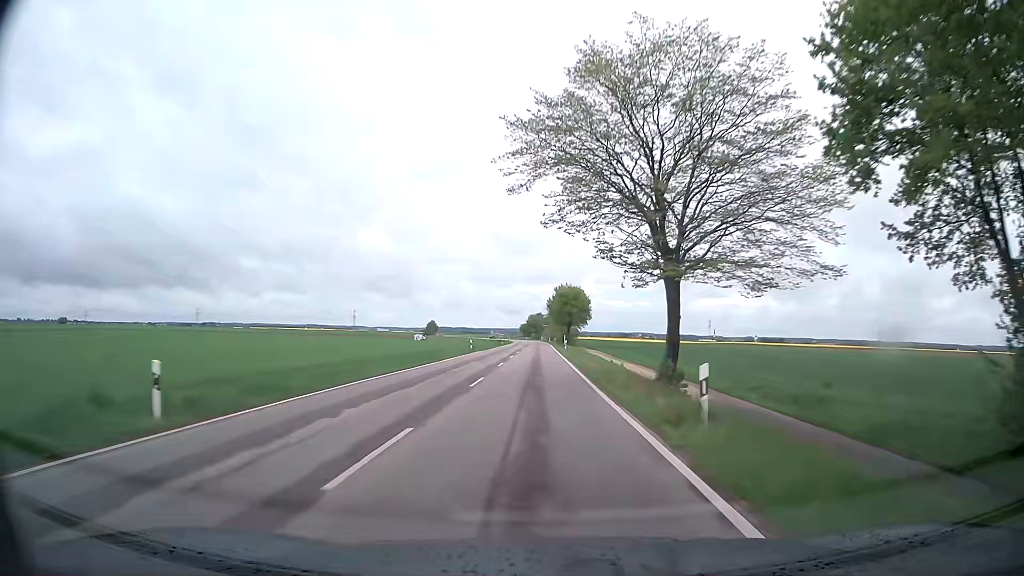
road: tertiary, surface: asphalt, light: Day
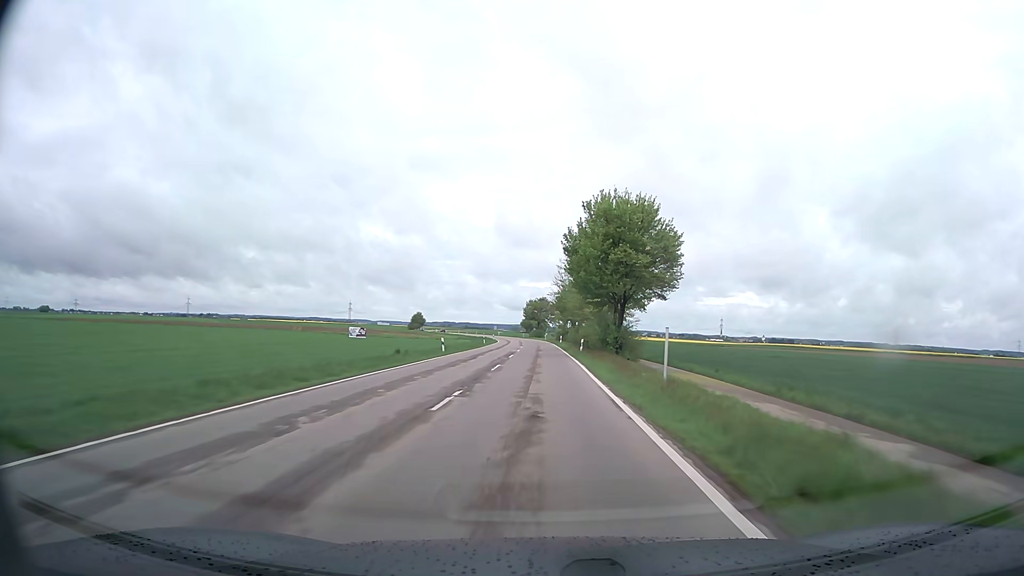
(-0.2, +68.0) m; 0°
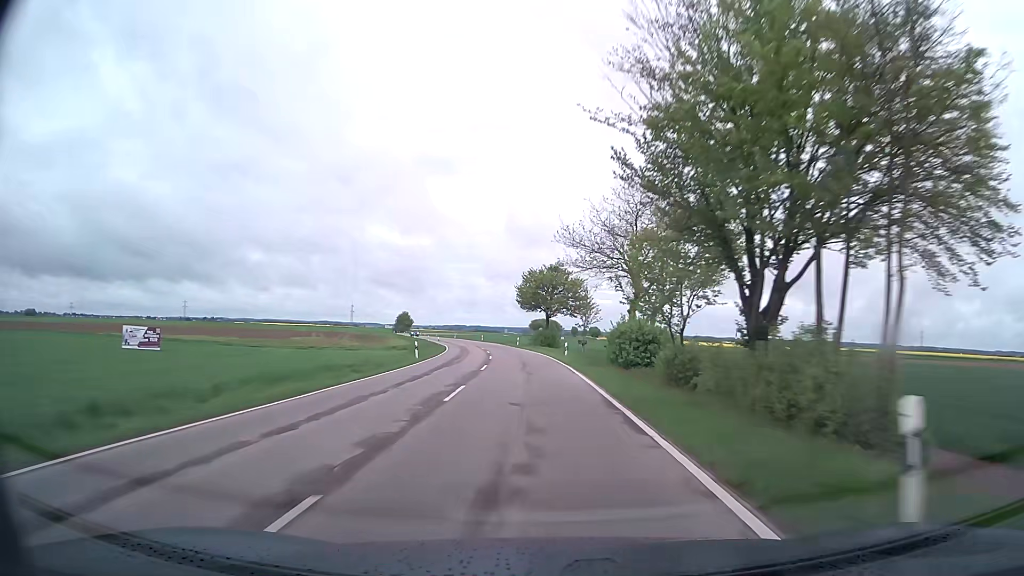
(-0.4, +70.8) m; -1°
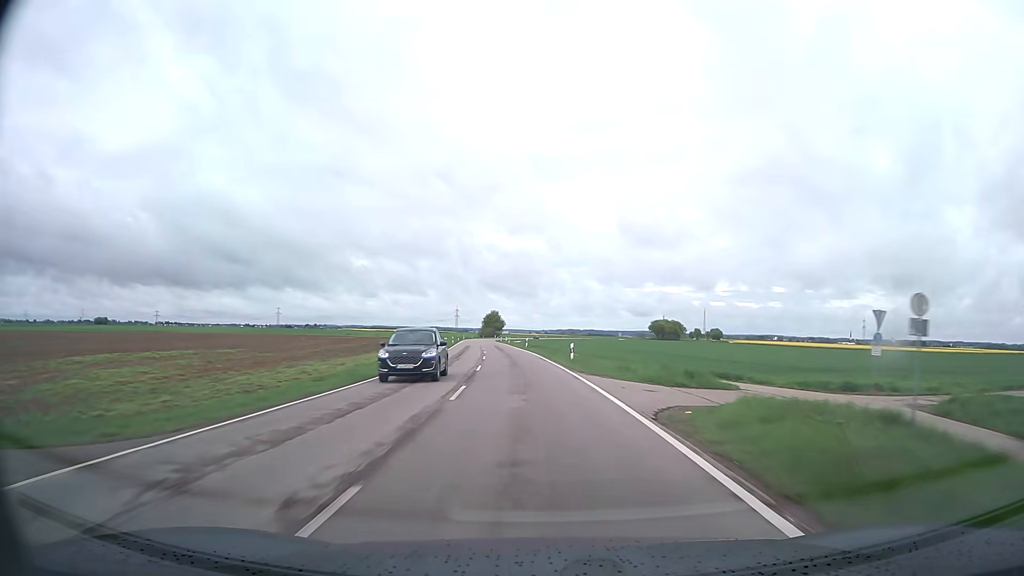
(-5.3, +72.7) m; -10°
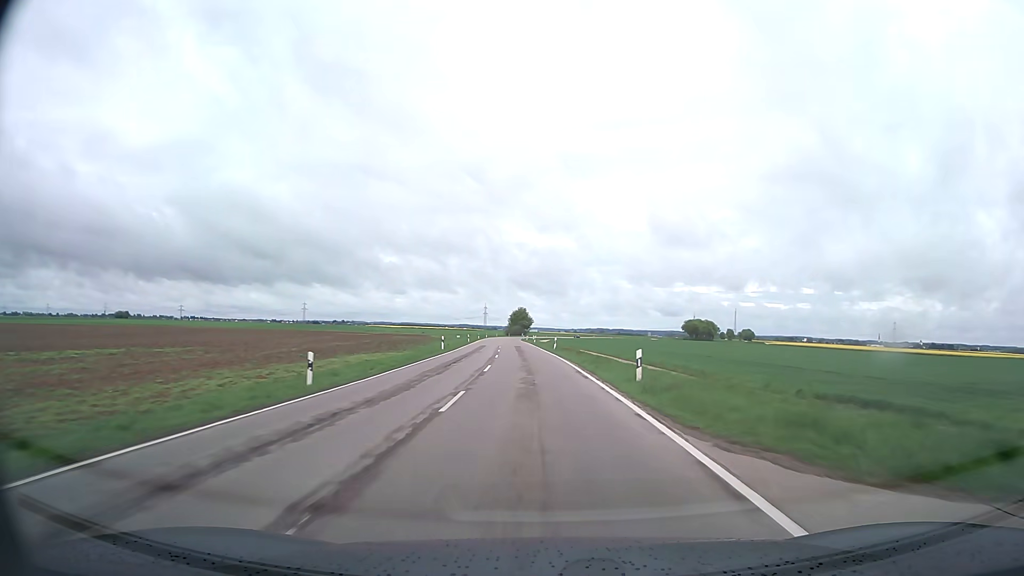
(-0.3, +14.8) m; -2°
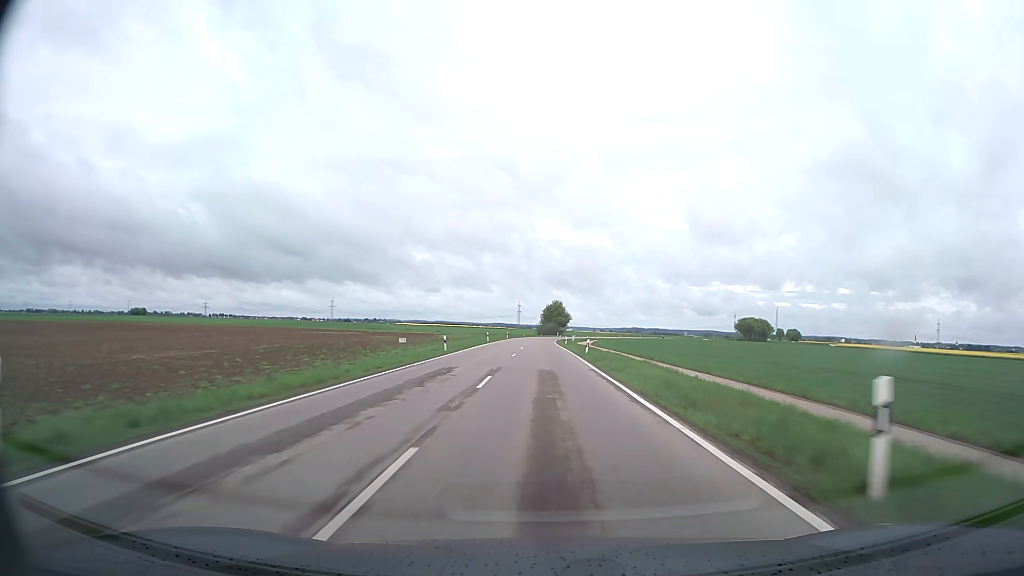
(-1.6, +44.8) m; -3°
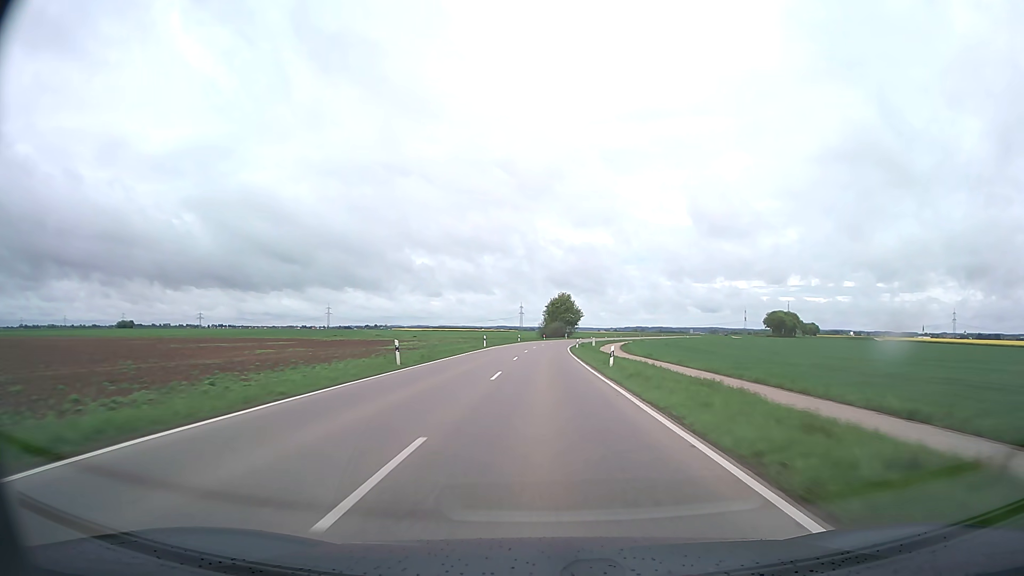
(-0.2, +45.7) m; 0°
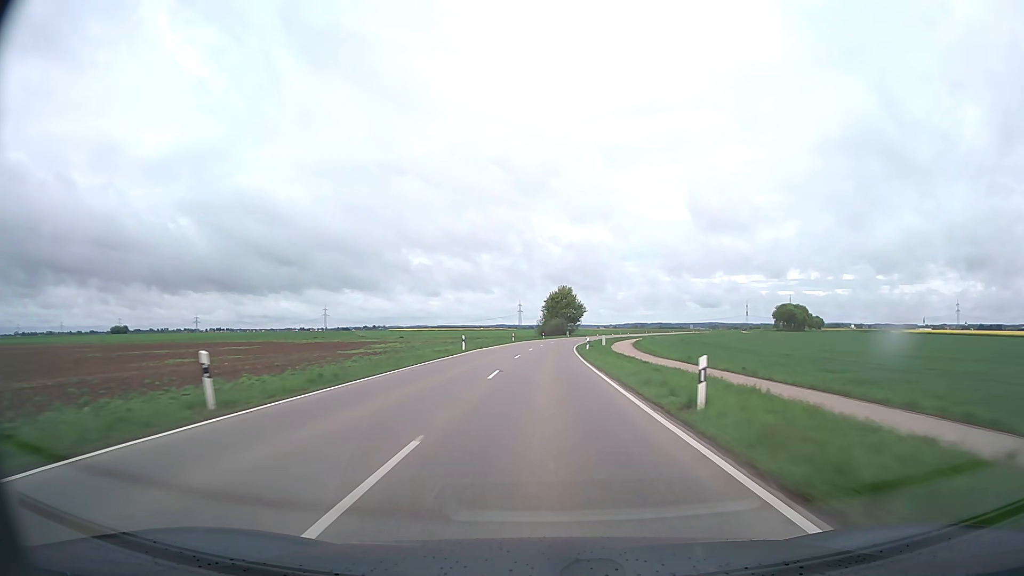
(0.0, +15.4) m; 0°
(0, +10) (0, +20) (0, +30) (0, +40) (0, +50) (+1, +60) (+2, +70) (+2, +80) (+4, +90) (+5, +100) m
